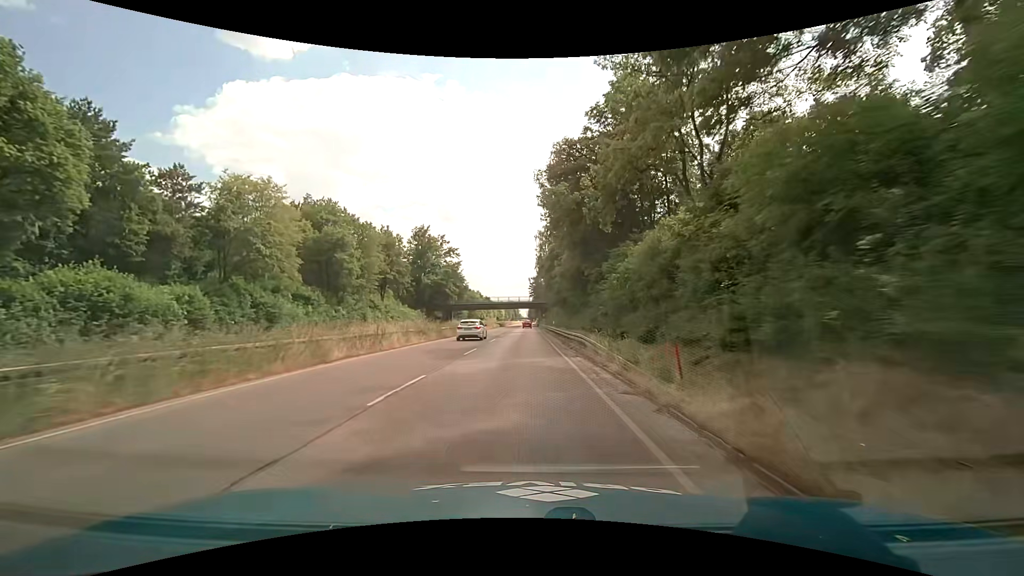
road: trunk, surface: asphalt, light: Day
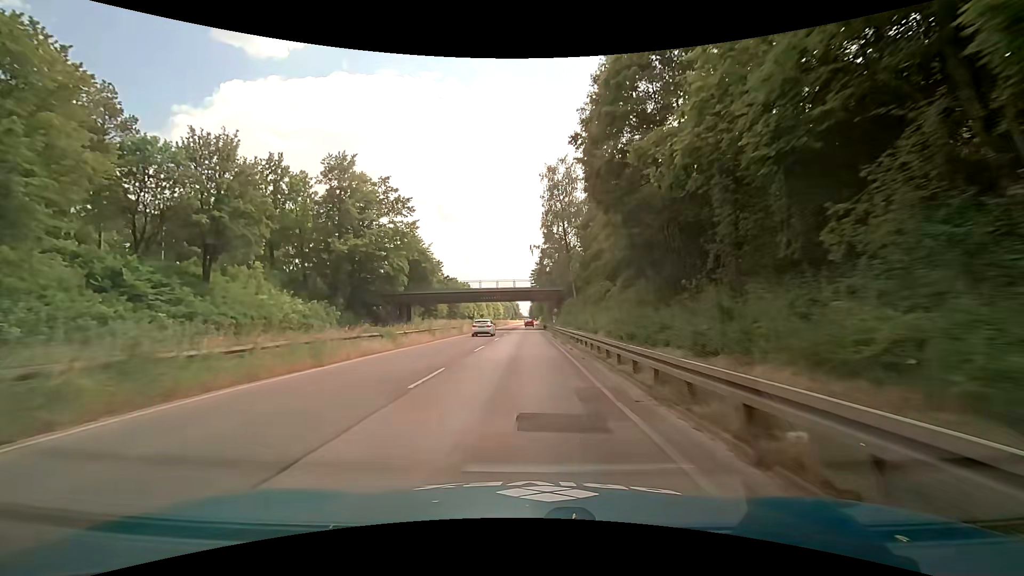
(-0.3, +46.0) m; 0°
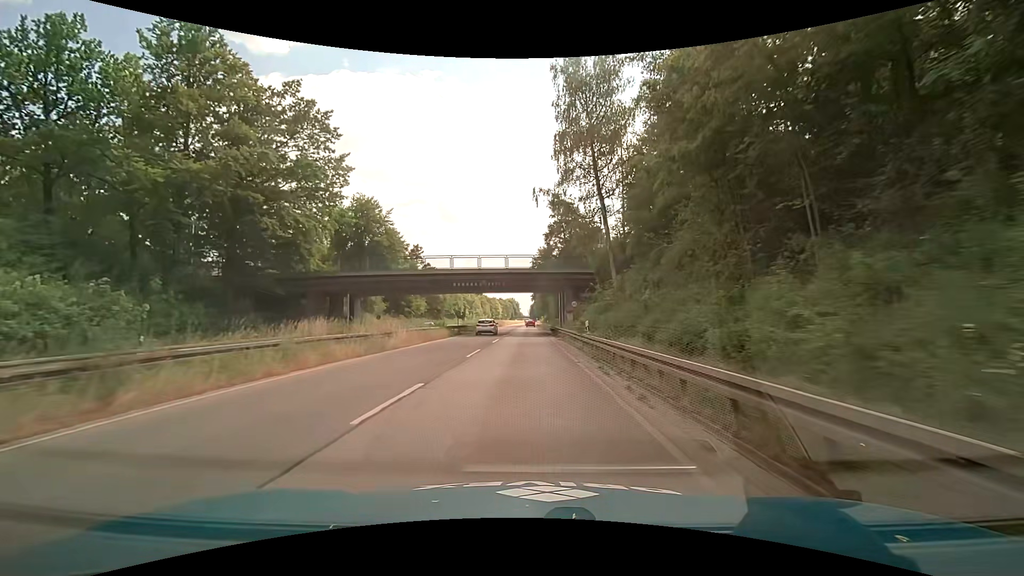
(-0.1, +27.4) m; 0°
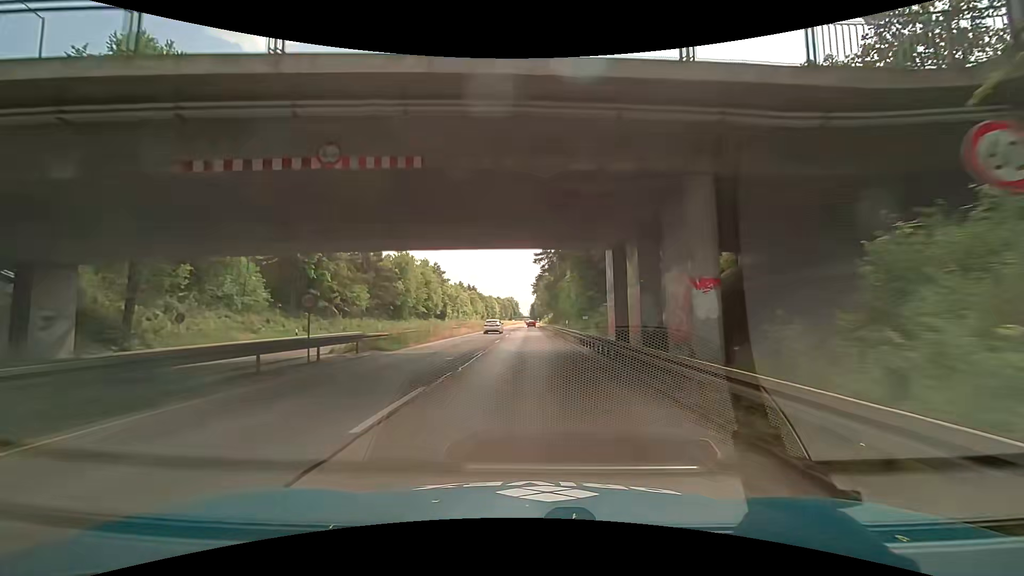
(-0.4, +36.6) m; -1°
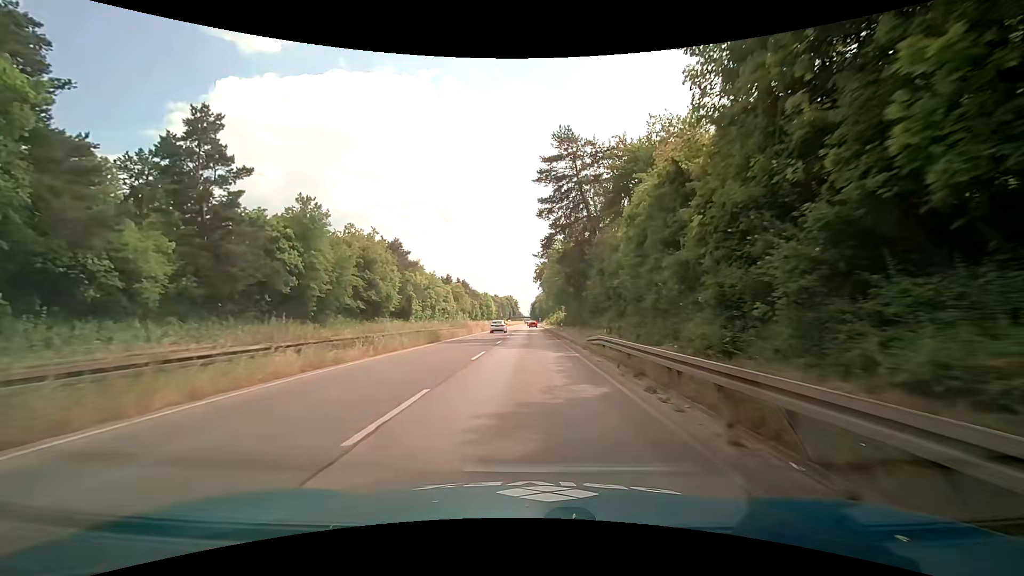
(+0.5, +36.5) m; +1°
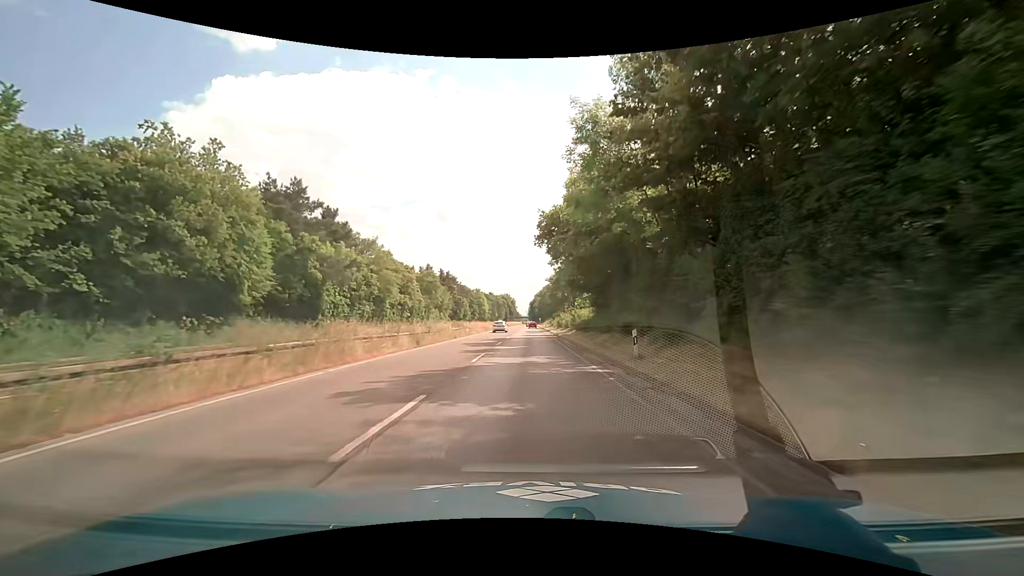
(0.0, +36.6) m; 0°
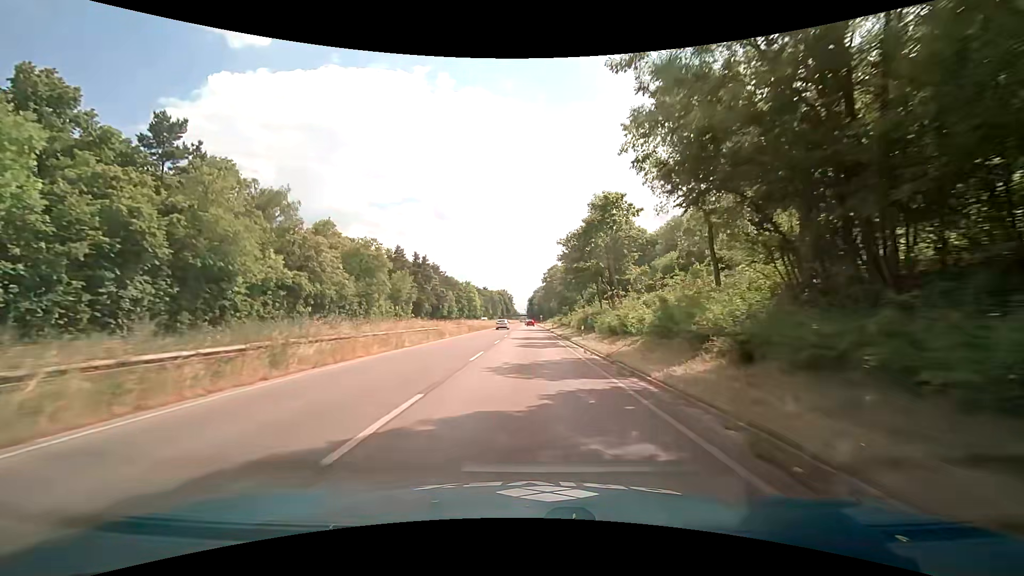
(0.0, +36.6) m; 0°
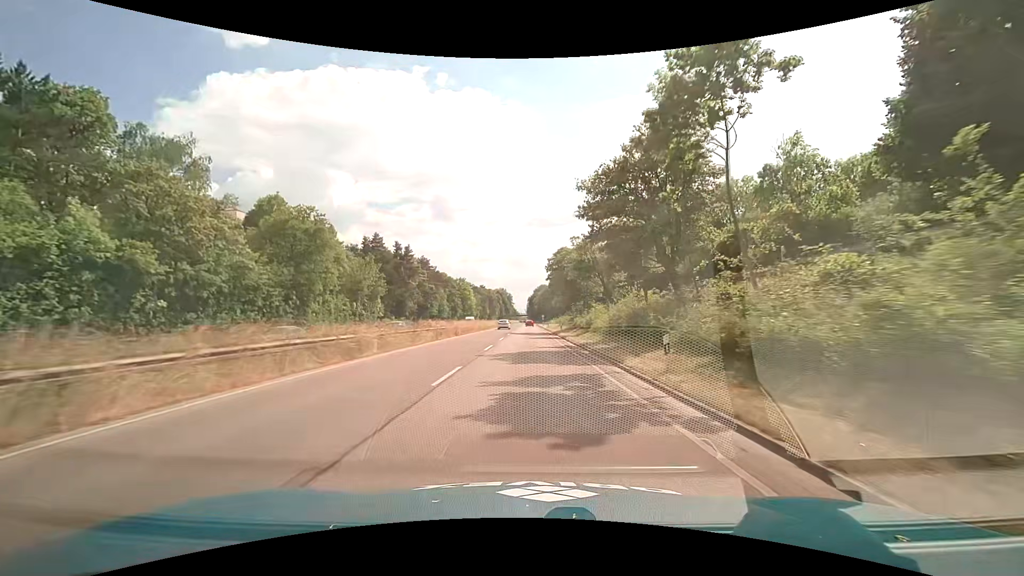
(0.0, +18.3) m; 0°
(0, +10) (0, +20) (0, +30) (0, +40) (0, +50) (0, +60) (0, +70) (0, +80) (0, +90) (0, +100) m
